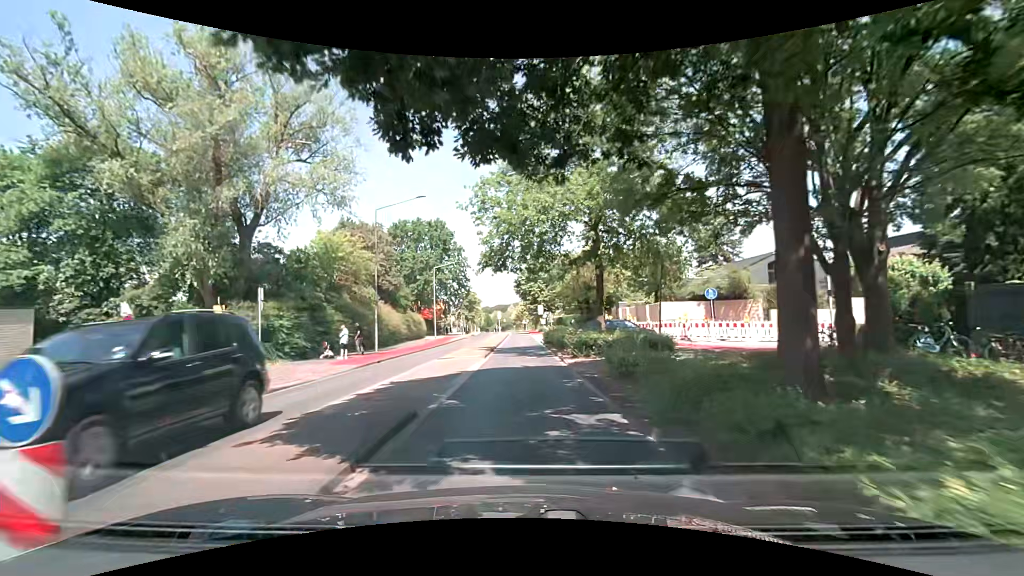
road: tertiary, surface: asphalt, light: Day
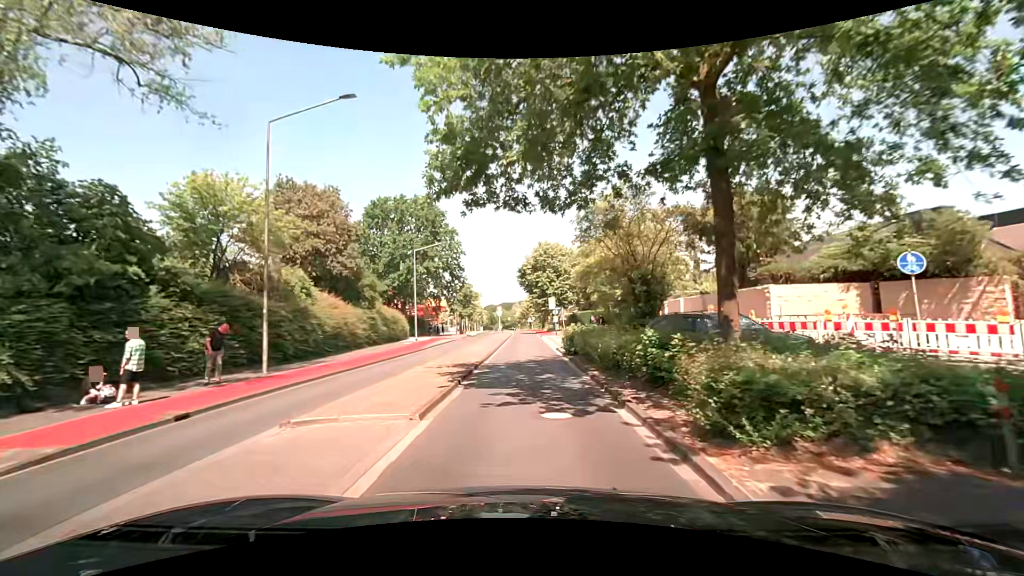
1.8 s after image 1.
(0.0, +13.8) m; +1°
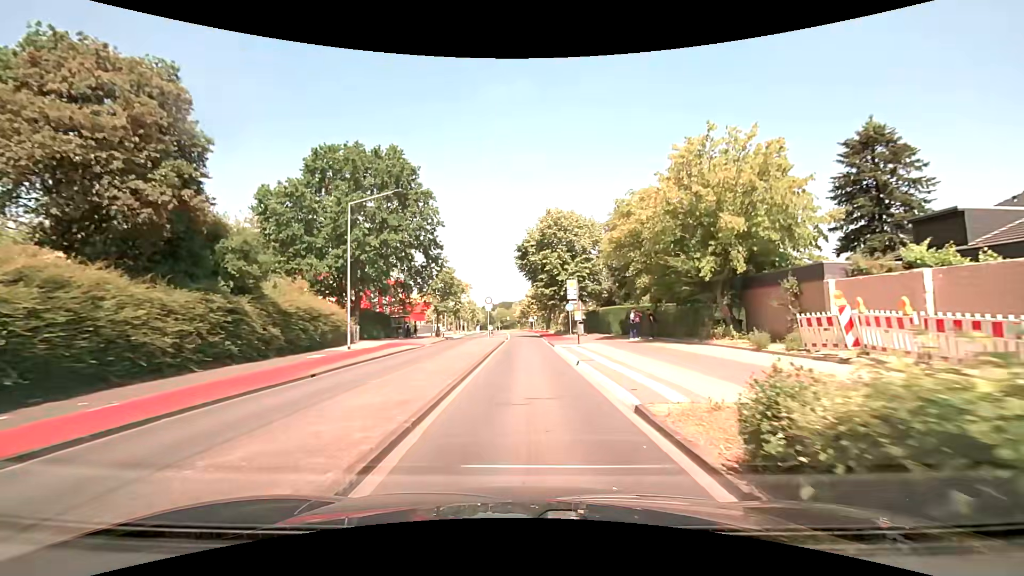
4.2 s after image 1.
(-0.5, +18.5) m; -1°
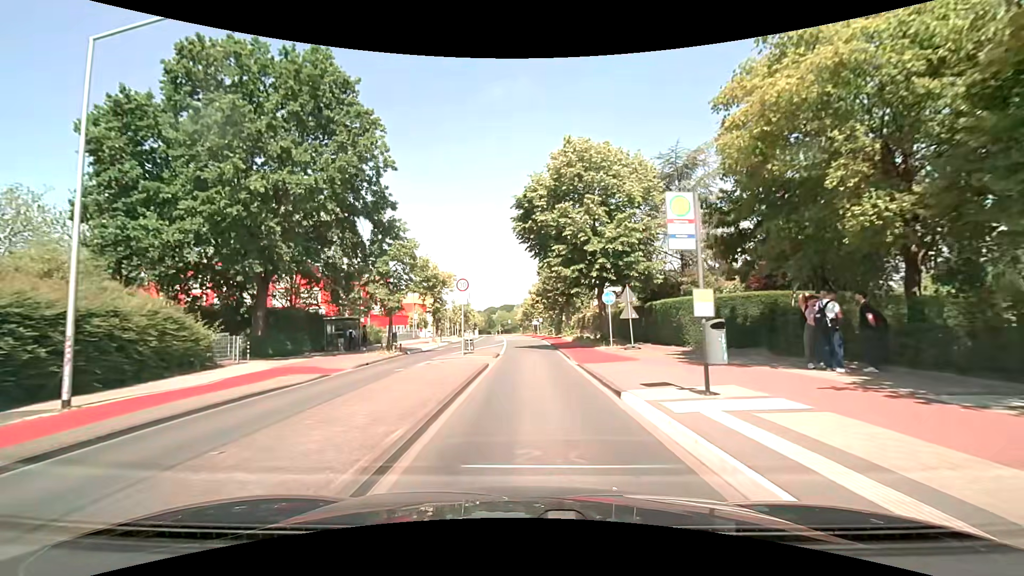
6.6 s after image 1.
(-0.1, +18.4) m; -1°
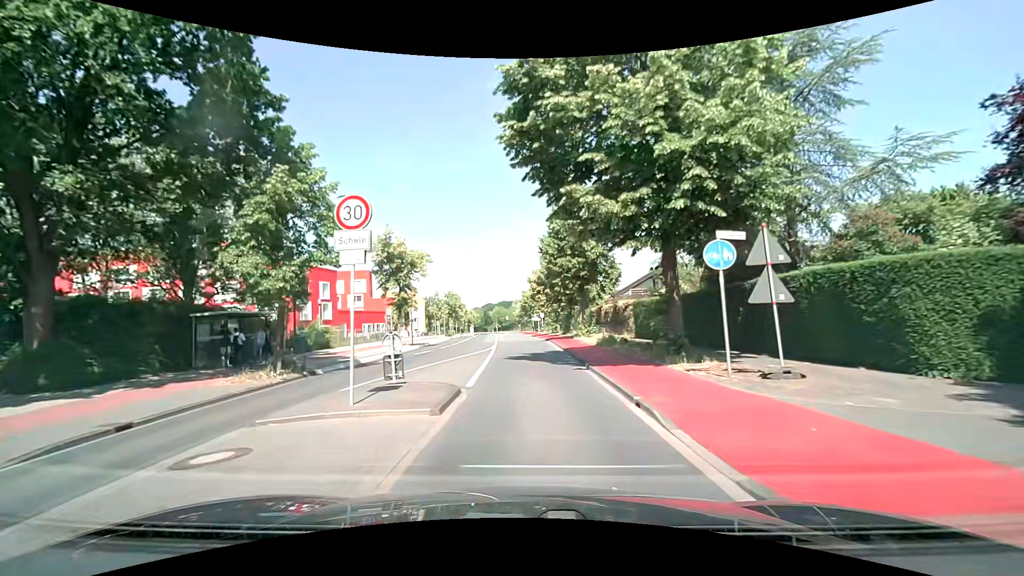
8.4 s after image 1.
(0.0, +13.7) m; 0°
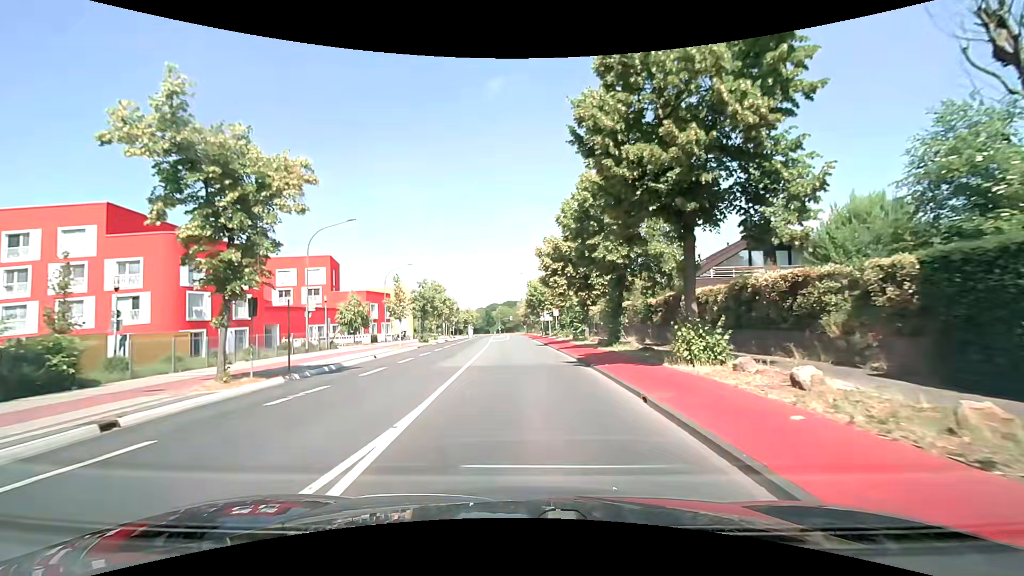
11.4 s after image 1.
(+0.1, +22.9) m; 0°
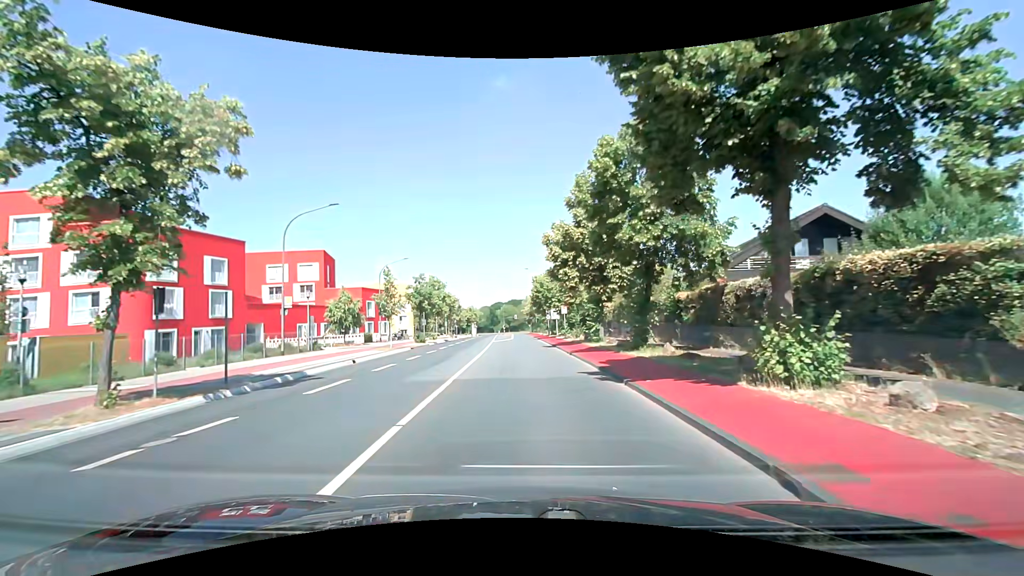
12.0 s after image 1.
(0.0, +4.5) m; 0°
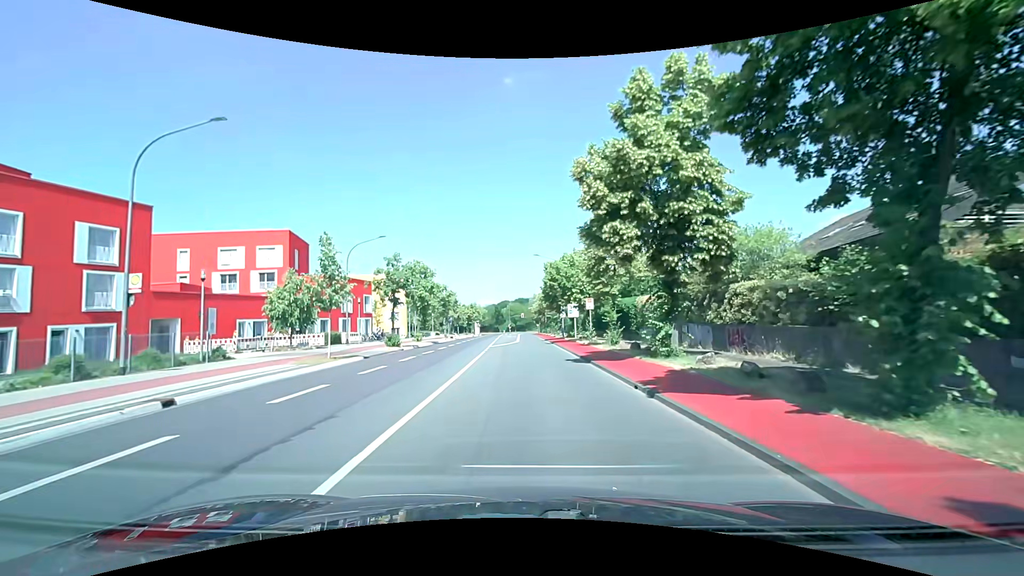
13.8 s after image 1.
(-0.2, +13.6) m; -2°
(0, +10) (0, +20) (+1, +30) (+1, +40) (+1, +50) (+2, +60) (+2, +70) (+2, +80) (+2, +90) (+2, +100) m
